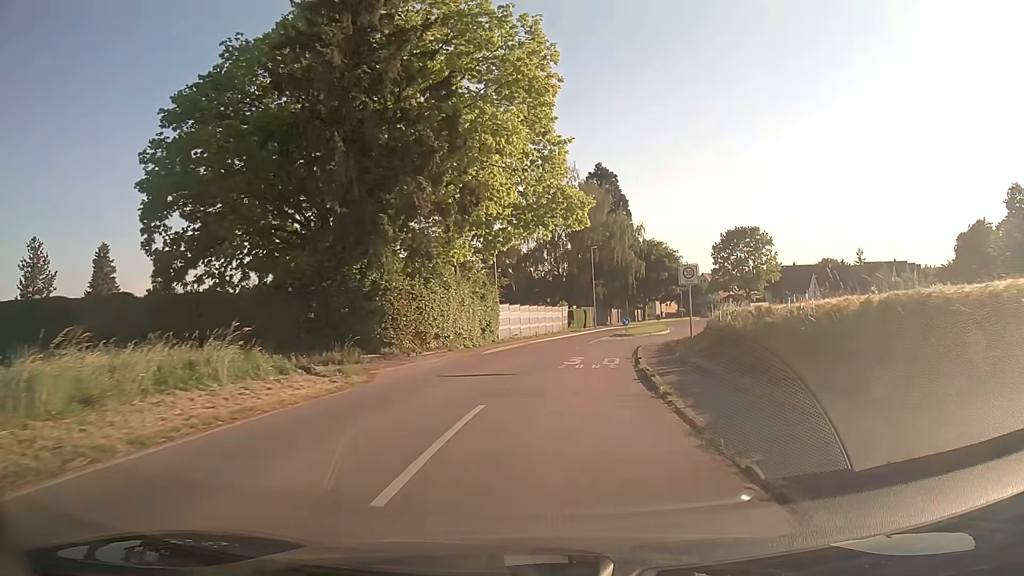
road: tertiary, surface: asphalt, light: Day
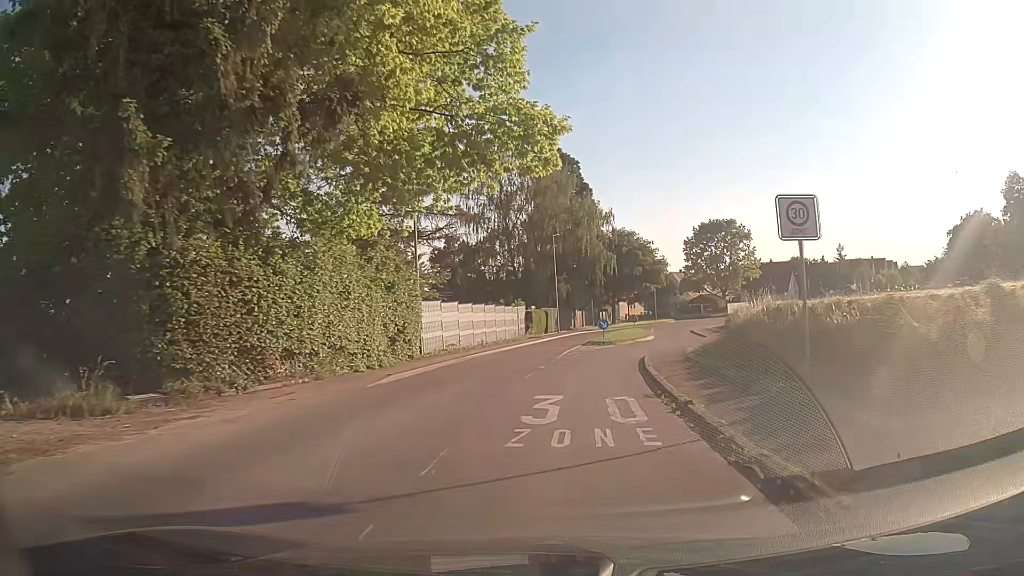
(+0.4, +12.2) m; +4°
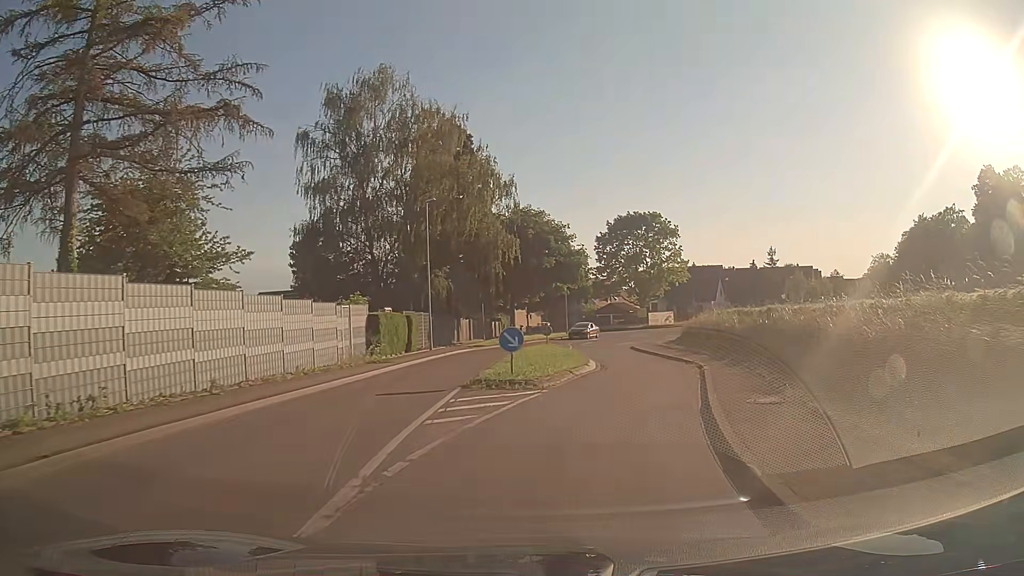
(+1.3, +19.9) m; +9°
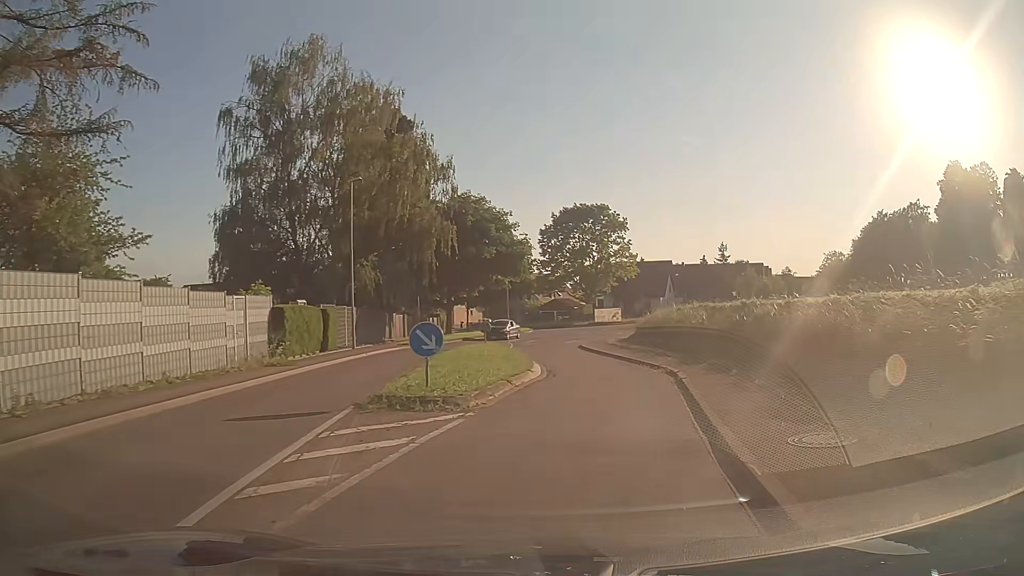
(+0.2, +4.4) m; +6°
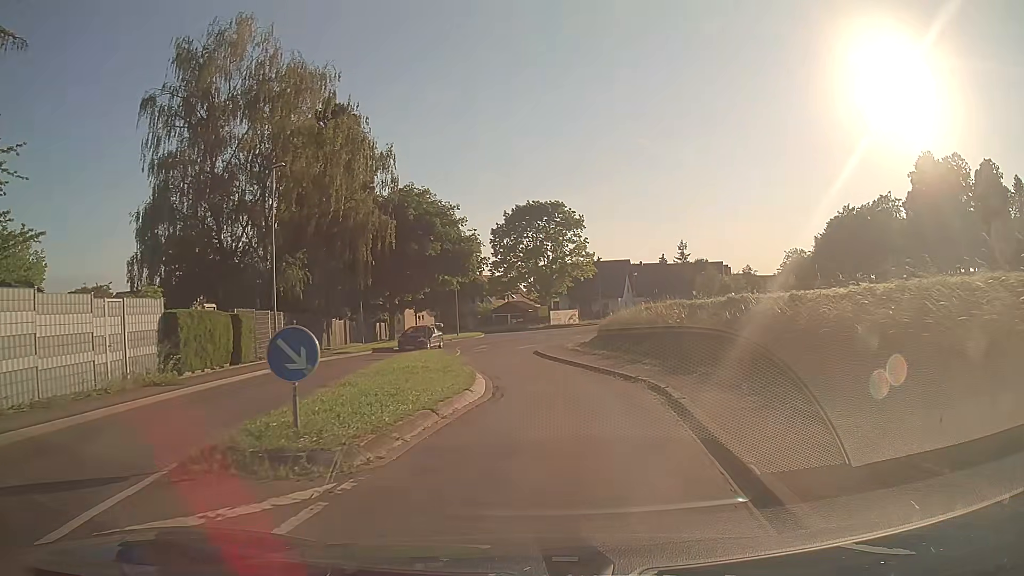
(+0.2, +4.4) m; +3°
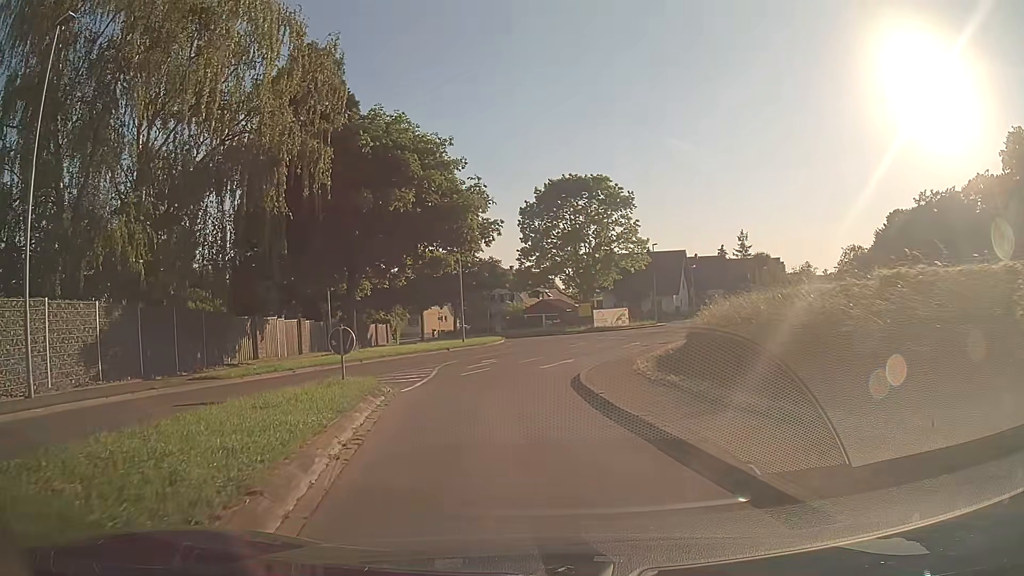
(+0.1, +17.0) m; -3°
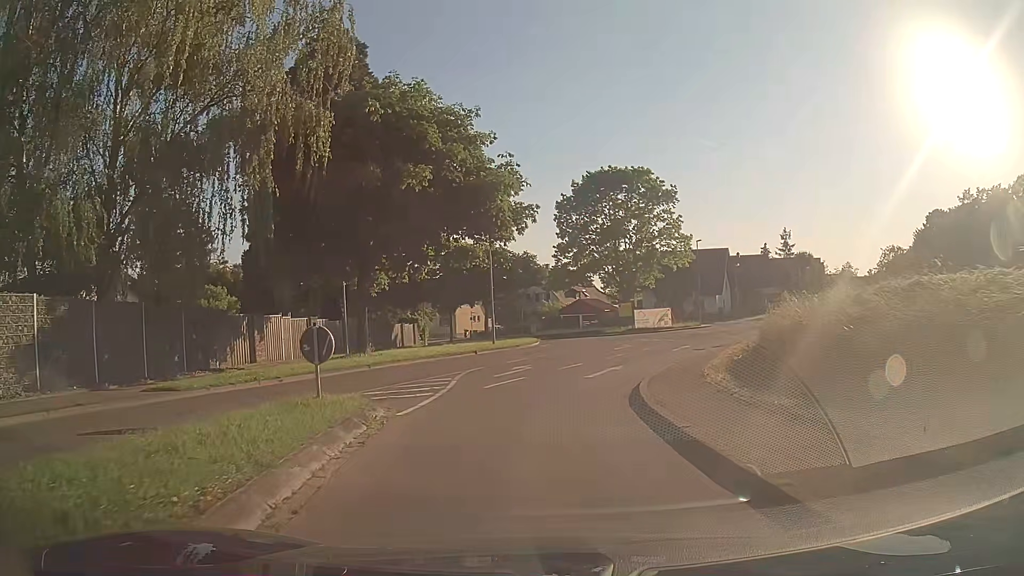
(-0.1, +4.1) m; -4°
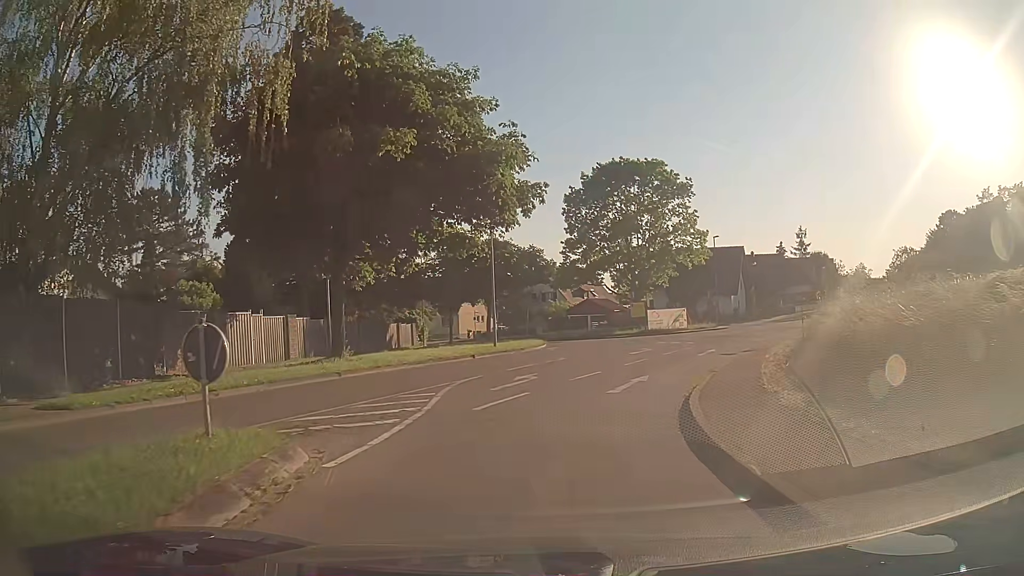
(0.0, +4.1) m; 0°
(+1, +10) (+3, +20) (+7, +29) (+11, +38) (+16, +47) (+21, +55) (+27, +63) (+34, +71) (+40, +78) (+46, +86) m
